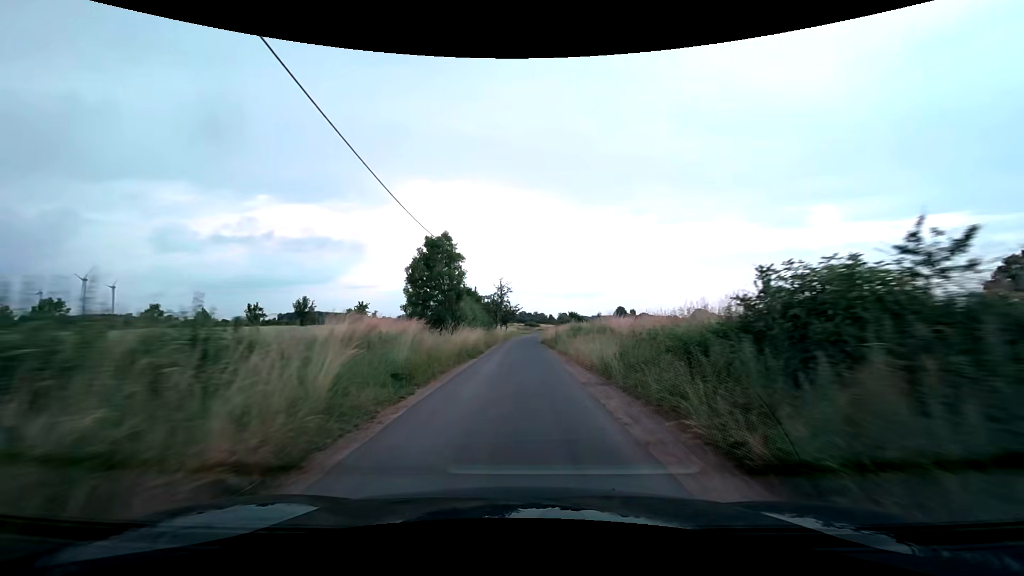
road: unclassified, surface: asphalt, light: Day
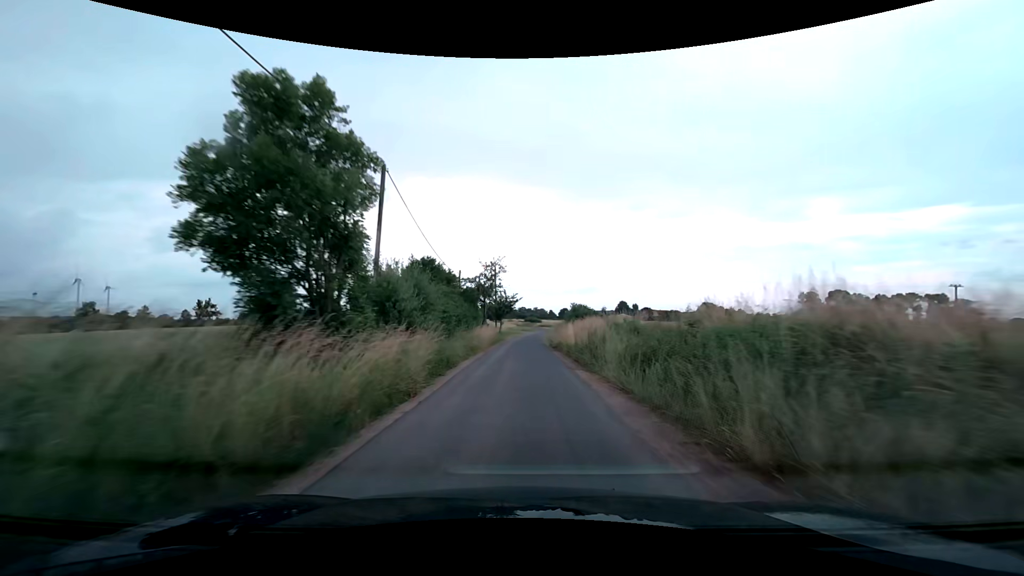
(0.0, +17.6) m; 0°
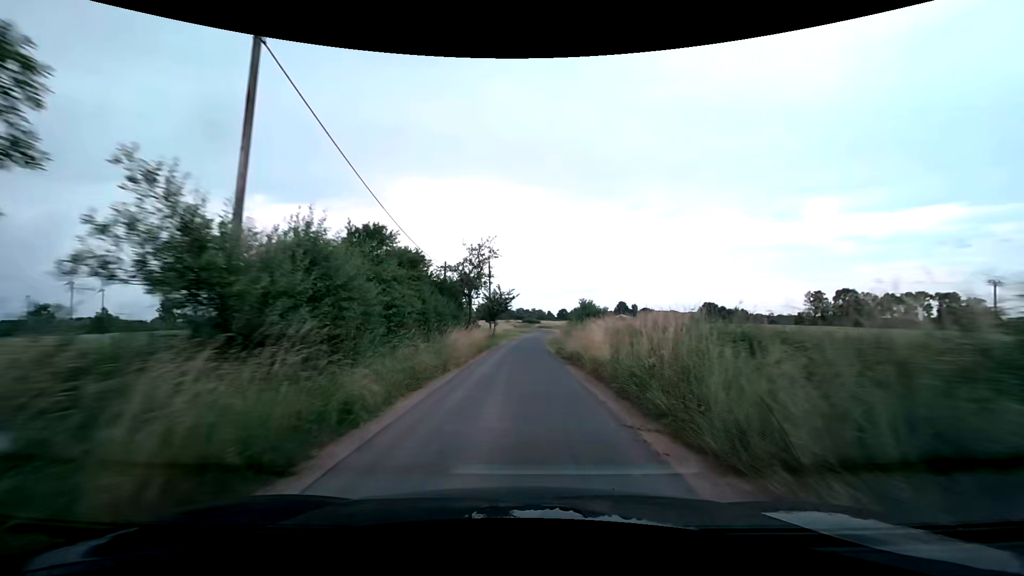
(+0.1, +8.9) m; 0°
(0, +10) (0, +20) (0, +30) (0, +40) (+1, +50) (+1, +60) (+2, +70) (+3, +80) (+4, +90) (+5, +100) m
